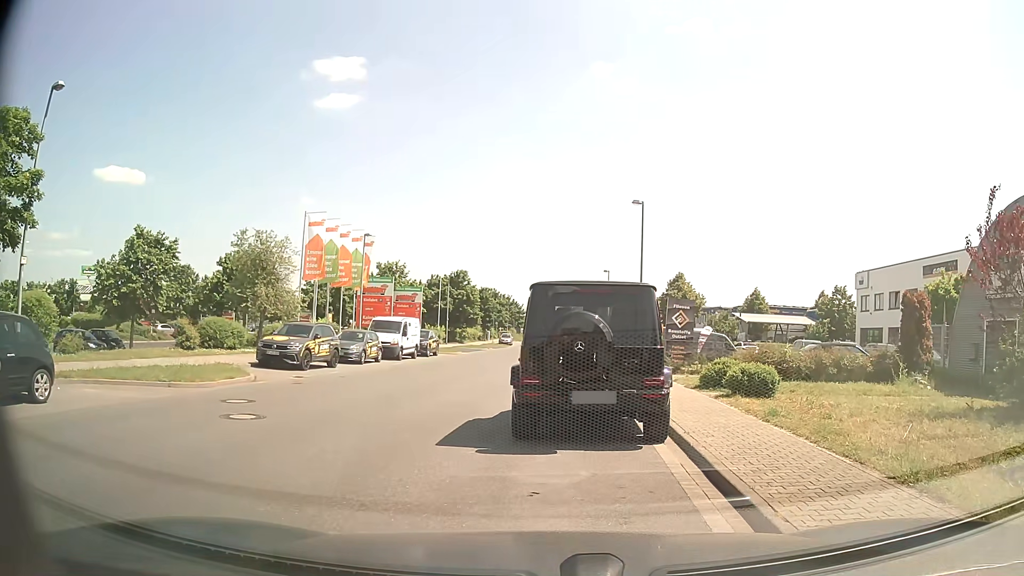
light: Day
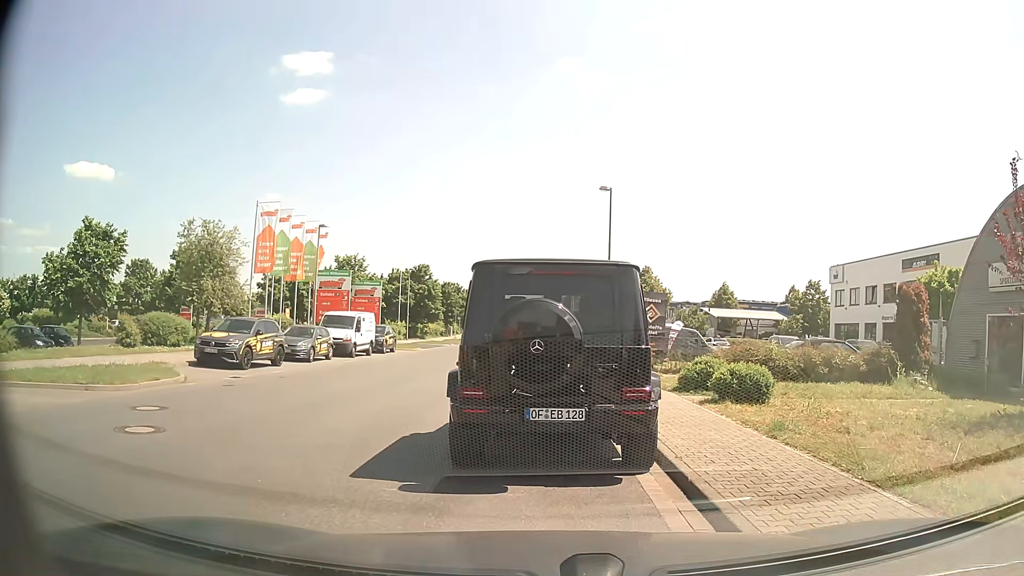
(+0.1, +2.0) m; +4°
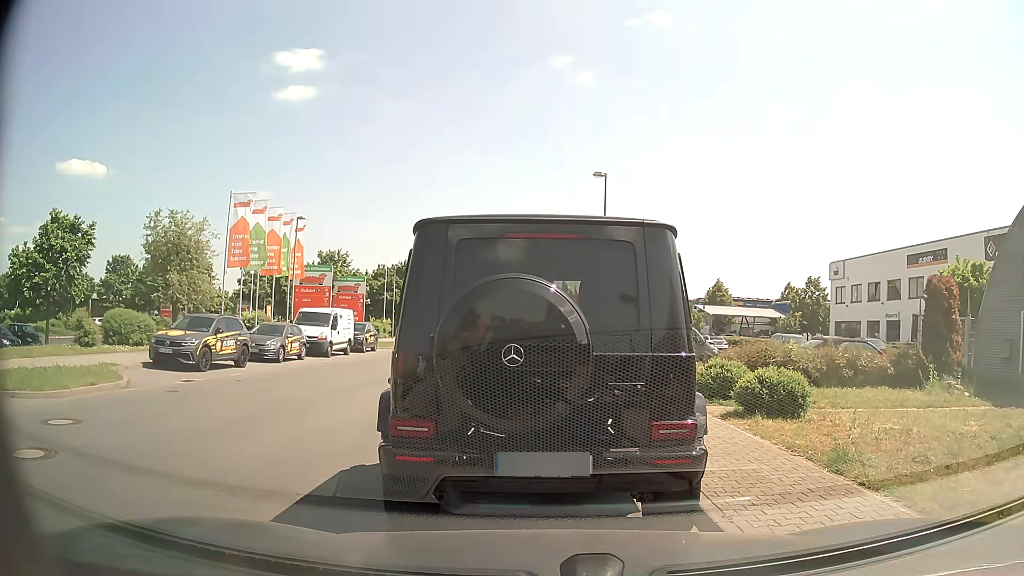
(0.0, +2.2) m; 0°
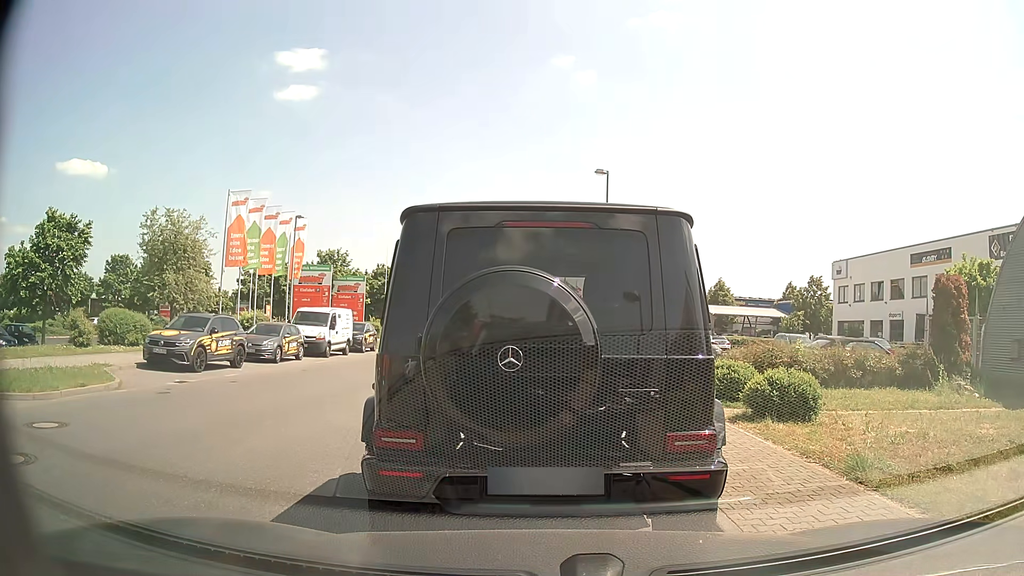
(0.0, +0.4) m; 0°
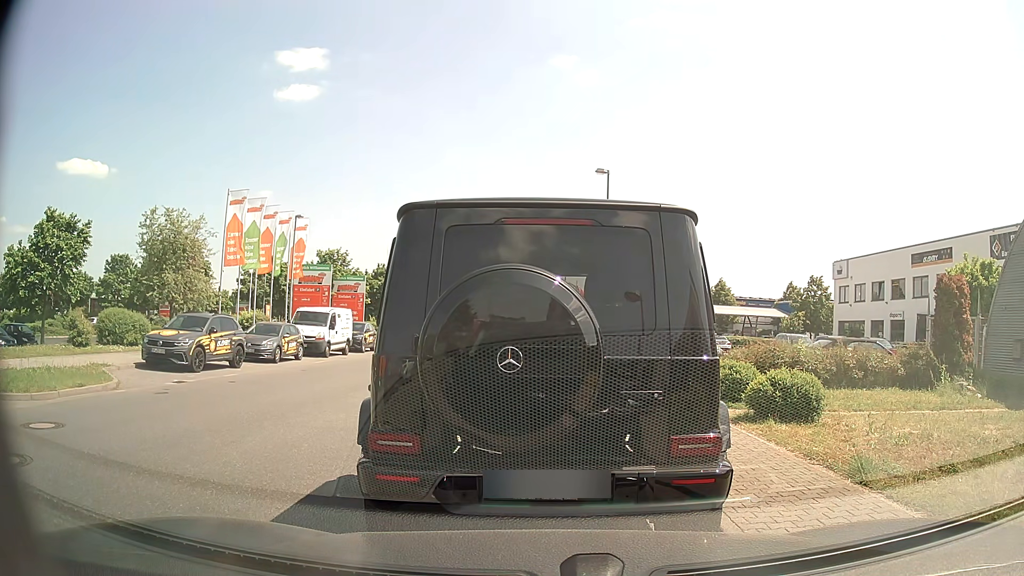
(0.0, +0.2) m; 0°
